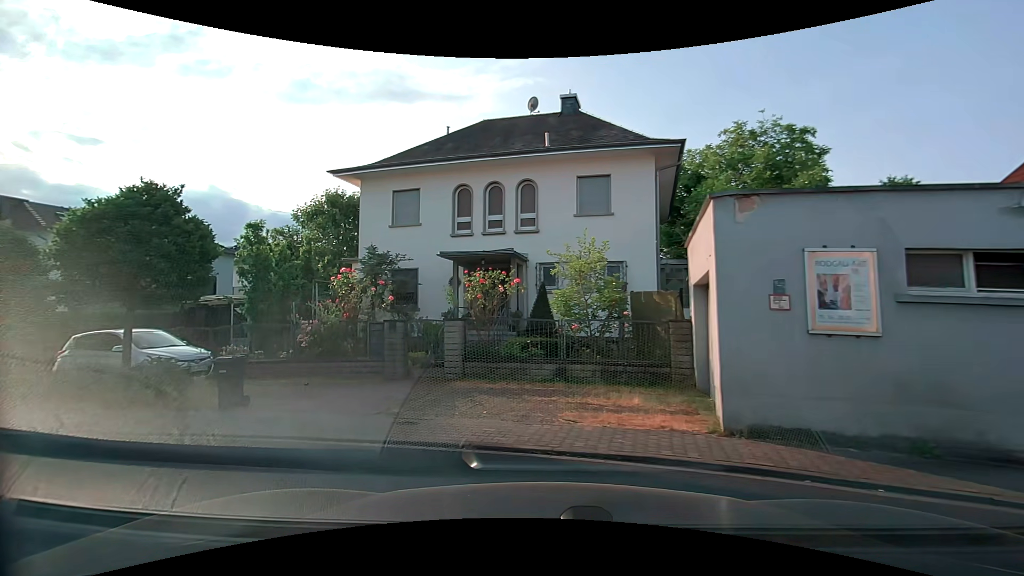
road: residential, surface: asphalt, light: Day
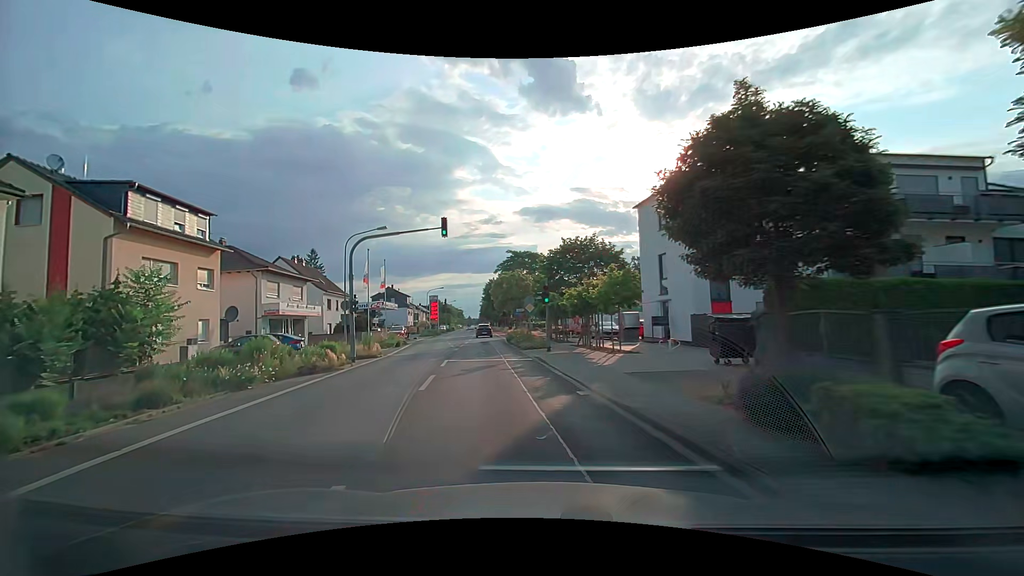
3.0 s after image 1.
(-6.1, +7.2) m; -70°
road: tertiary
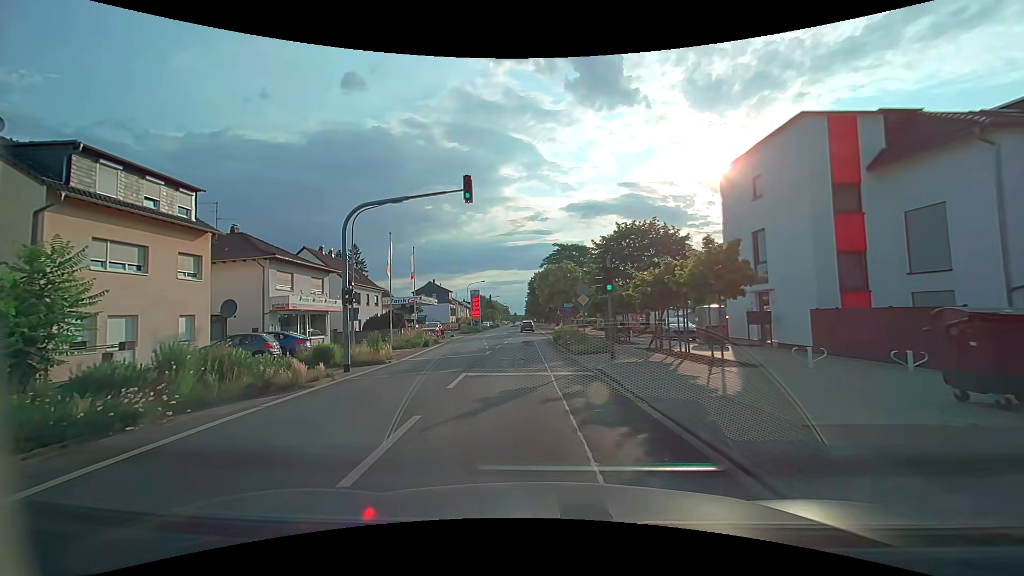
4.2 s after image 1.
(-0.3, +6.6) m; -5°
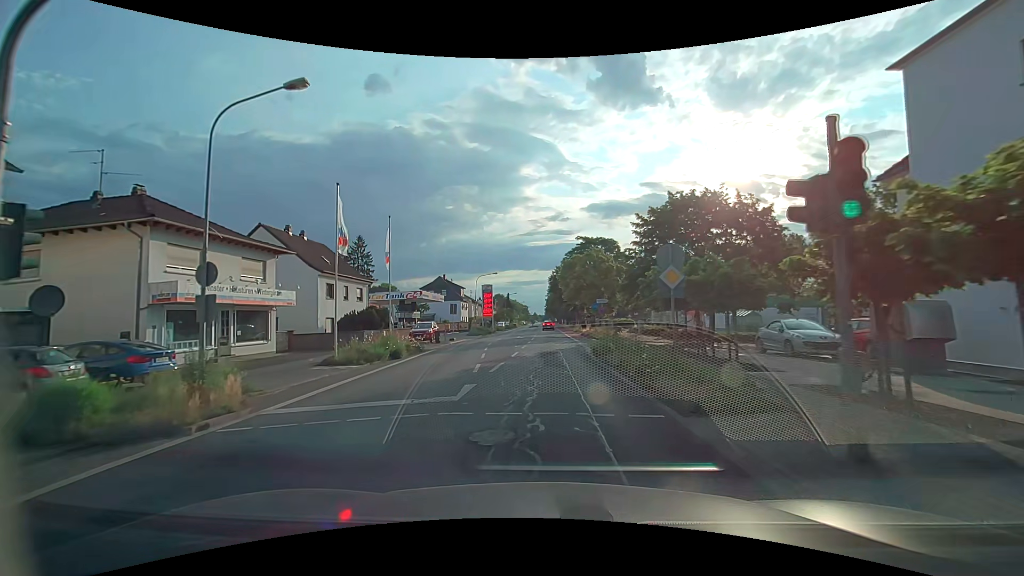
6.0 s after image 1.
(-0.6, +12.4) m; -3°
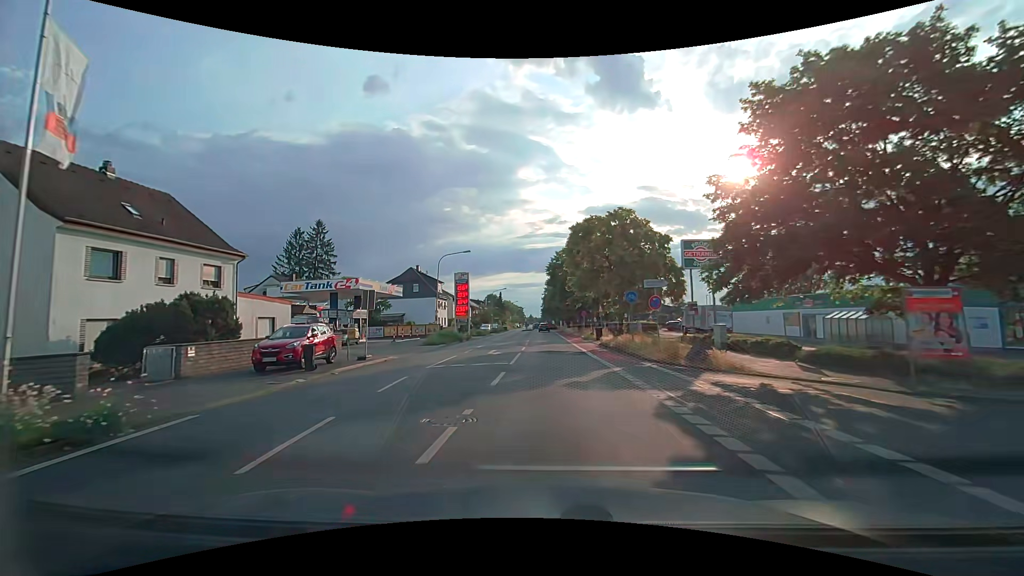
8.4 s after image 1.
(+0.1, +21.0) m; 0°
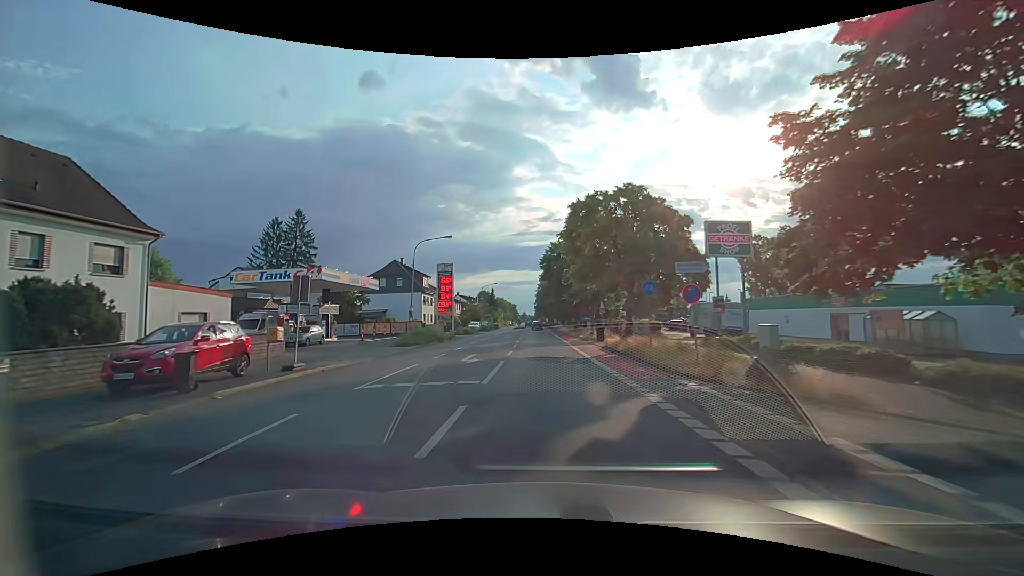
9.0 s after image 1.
(+0.1, +6.0) m; +1°
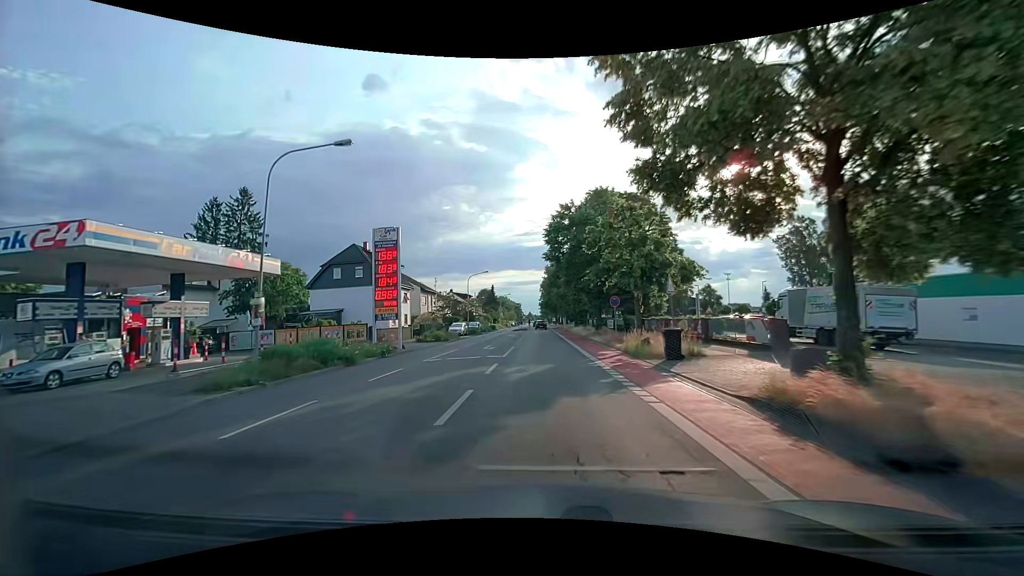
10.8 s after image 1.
(-0.1, +19.5) m; -1°
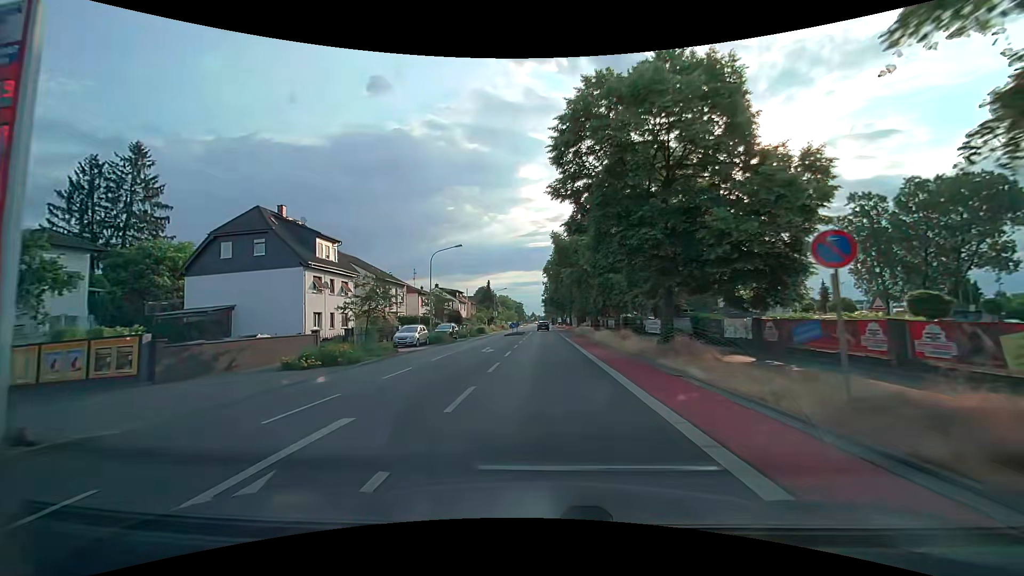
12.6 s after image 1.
(-0.1, +21.7) m; -1°
(0, +10) (0, +20) (0, +30) (0, +40) (0, +50) (0, +60) (0, +70) (0, +80) (+1, +90) (+1, +100) m
